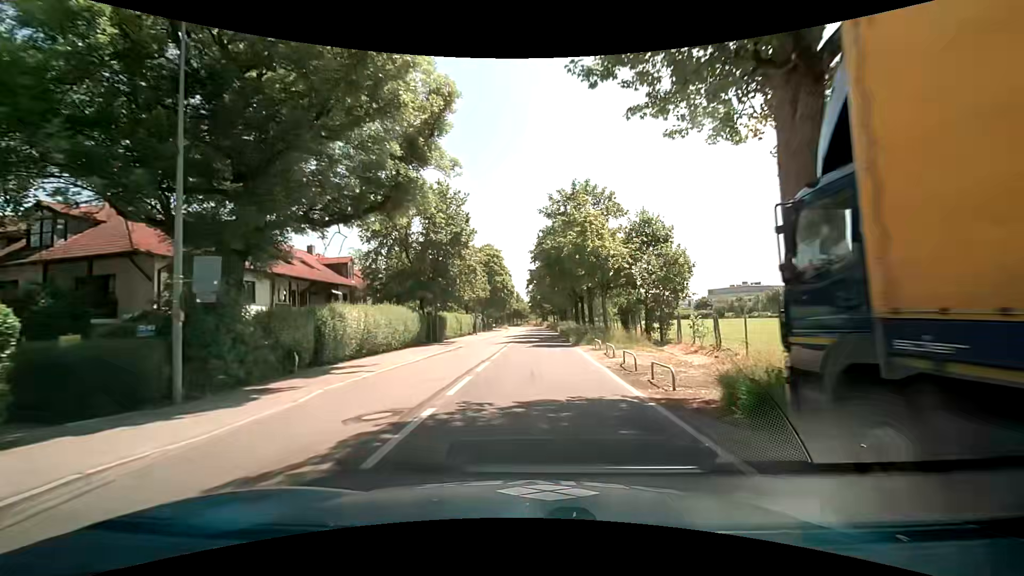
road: tertiary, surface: asphalt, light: Day
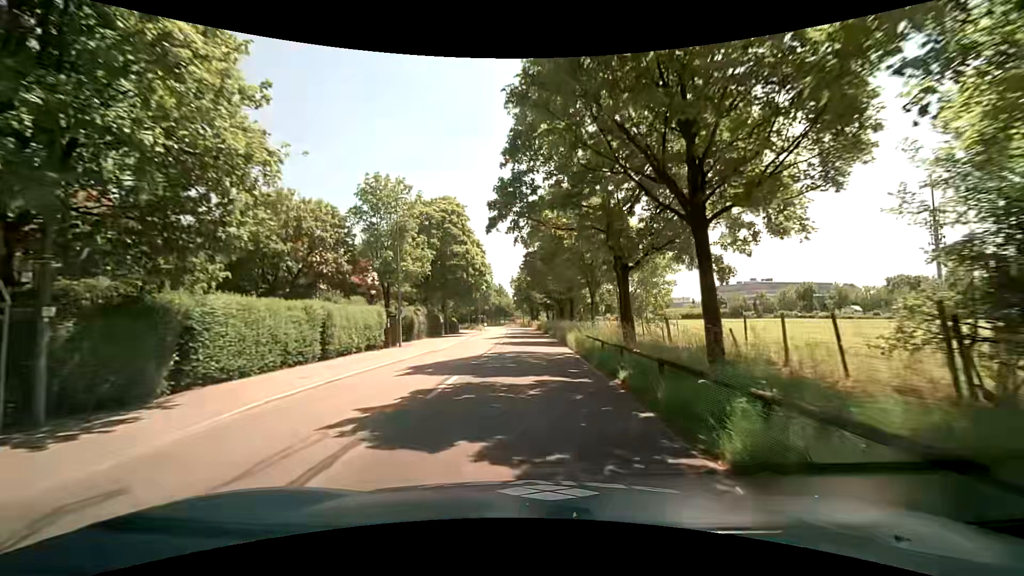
(+1.1, +32.9) m; +2°
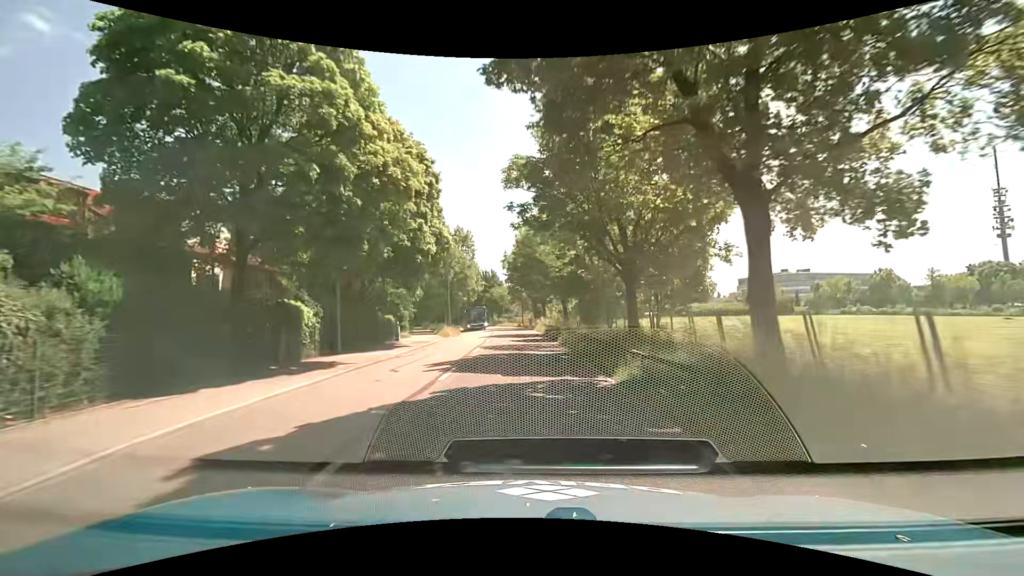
(+0.2, +34.7) m; +1°
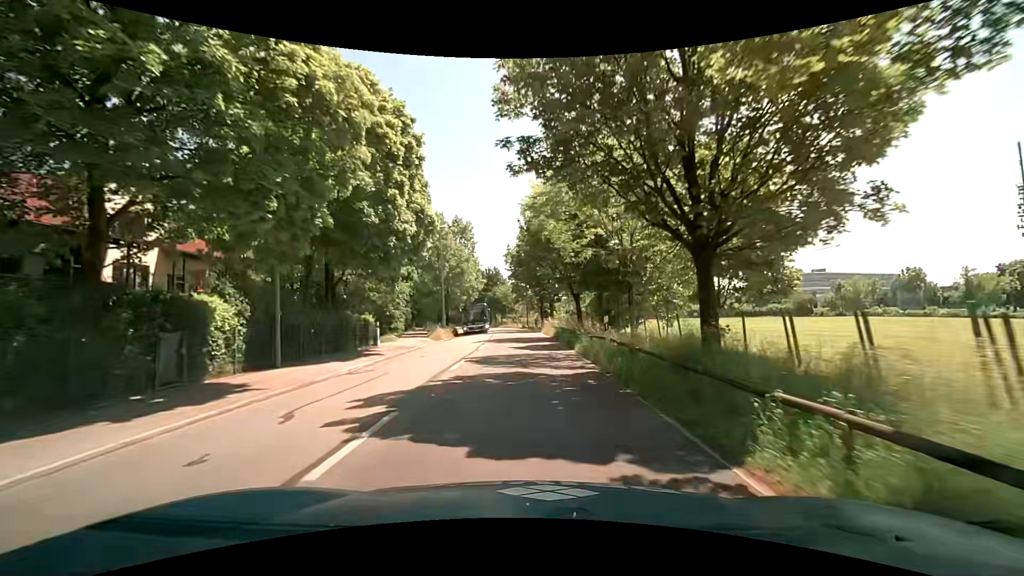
(-0.1, +6.8) m; -1°
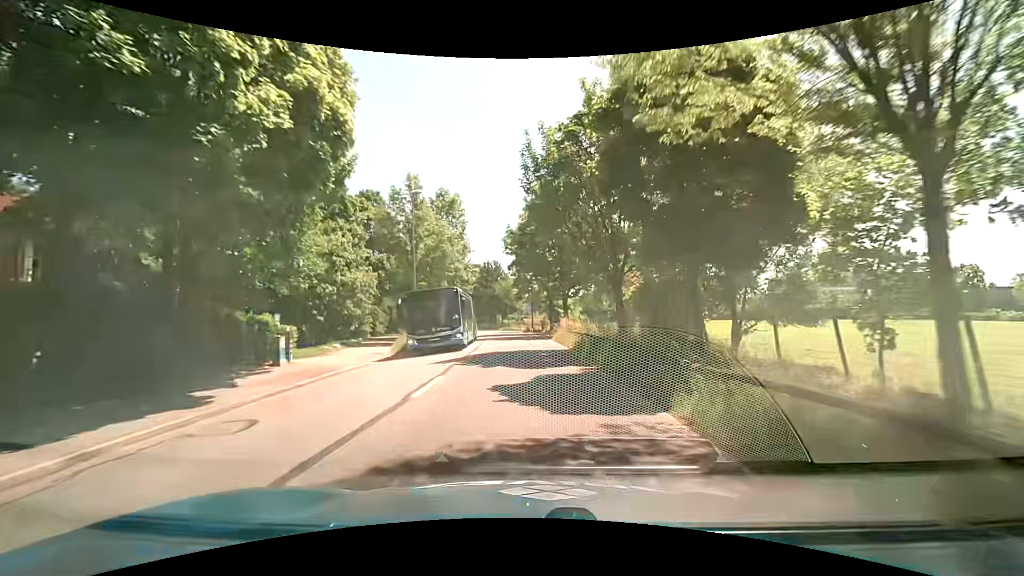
(-0.2, +13.3) m; -1°
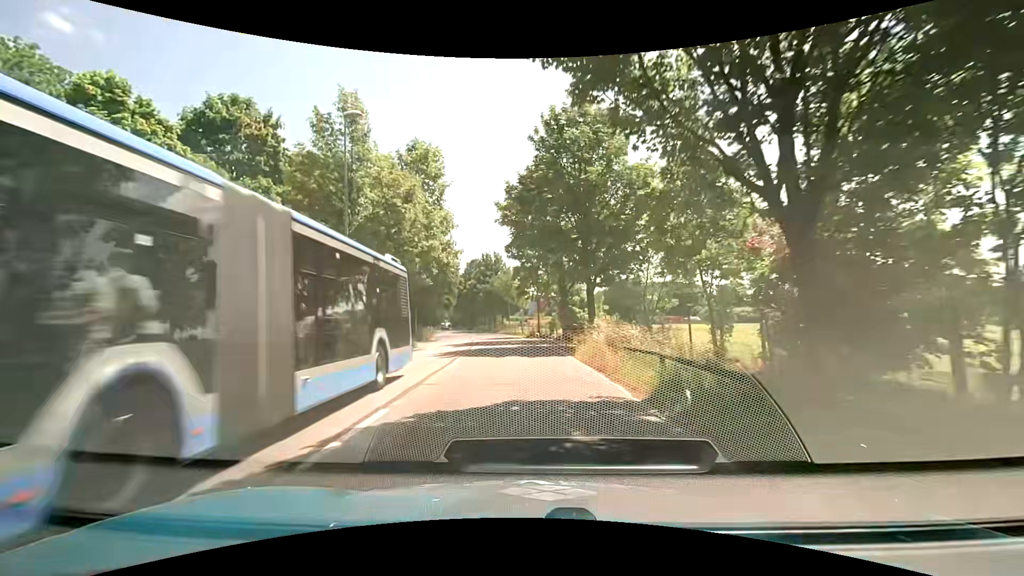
(+0.1, +13.3) m; +1°
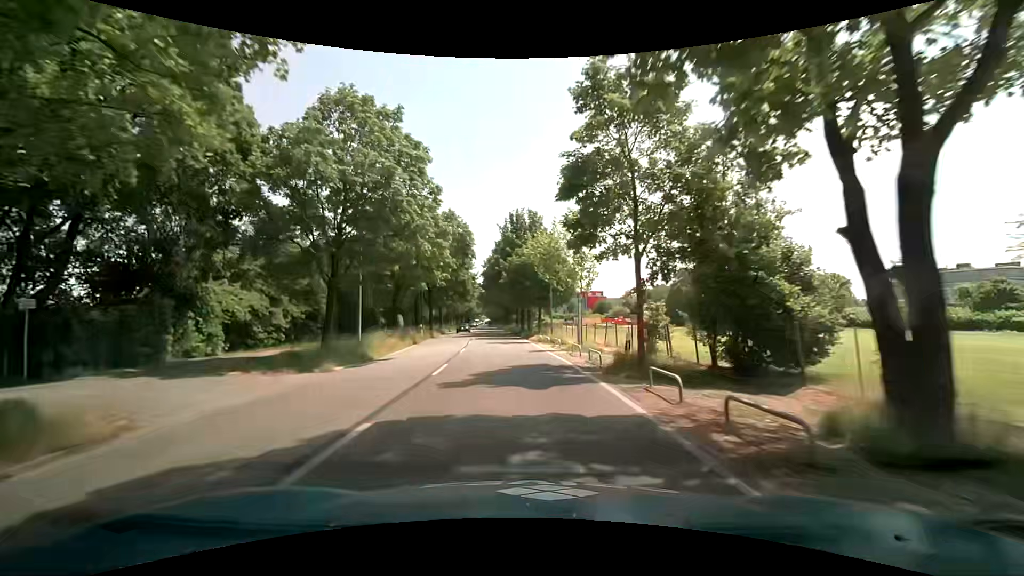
(-1.5, +28.2) m; -5°
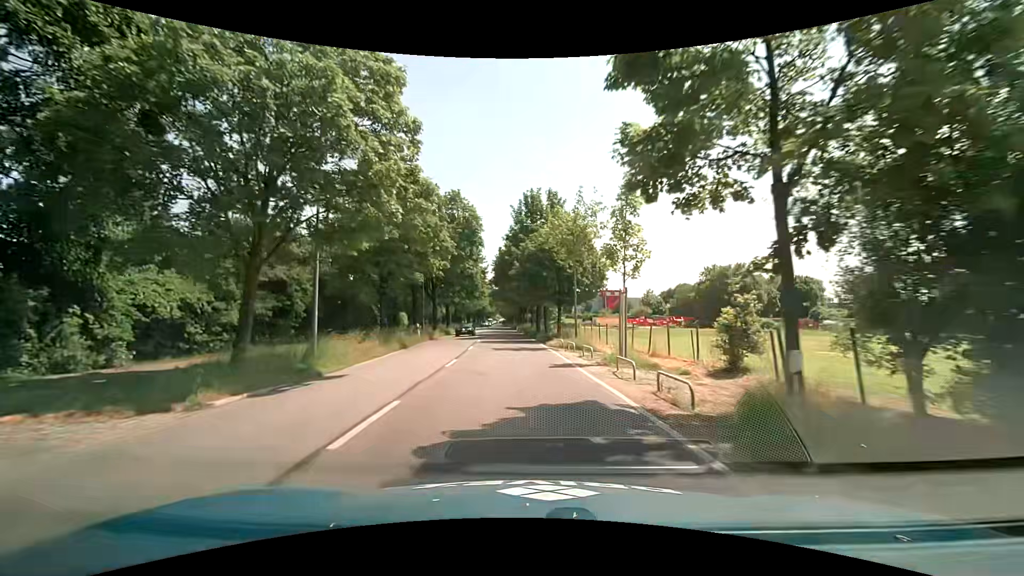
(-0.2, +7.4) m; -2°
(0, +10) (-1, +20) (-1, +30) (-2, +40) (-2, +50) (-3, +60) (-4, +70) (-4, +80) (-5, +90) (-6, +100) m
